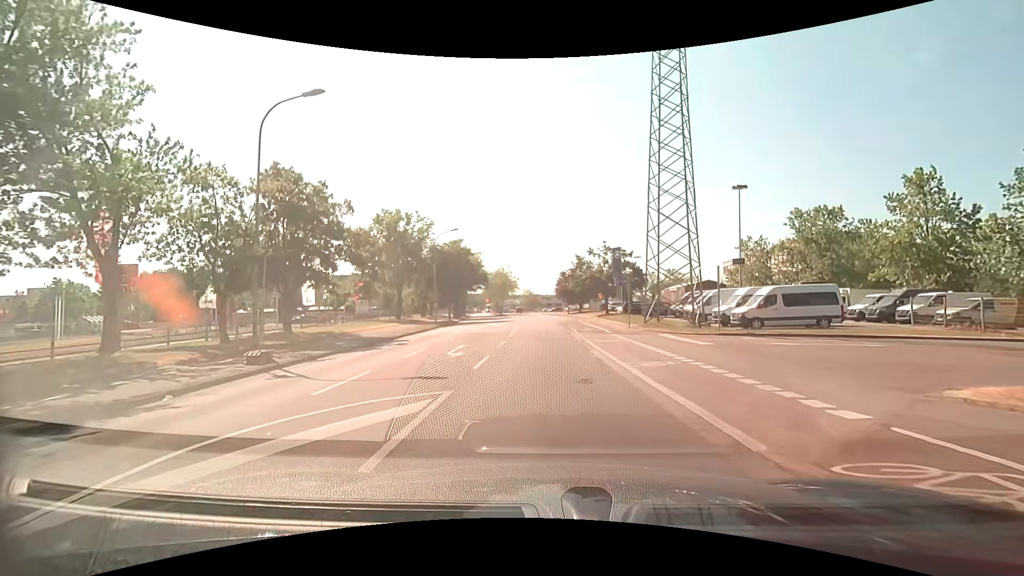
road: tertiary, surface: asphalt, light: Day
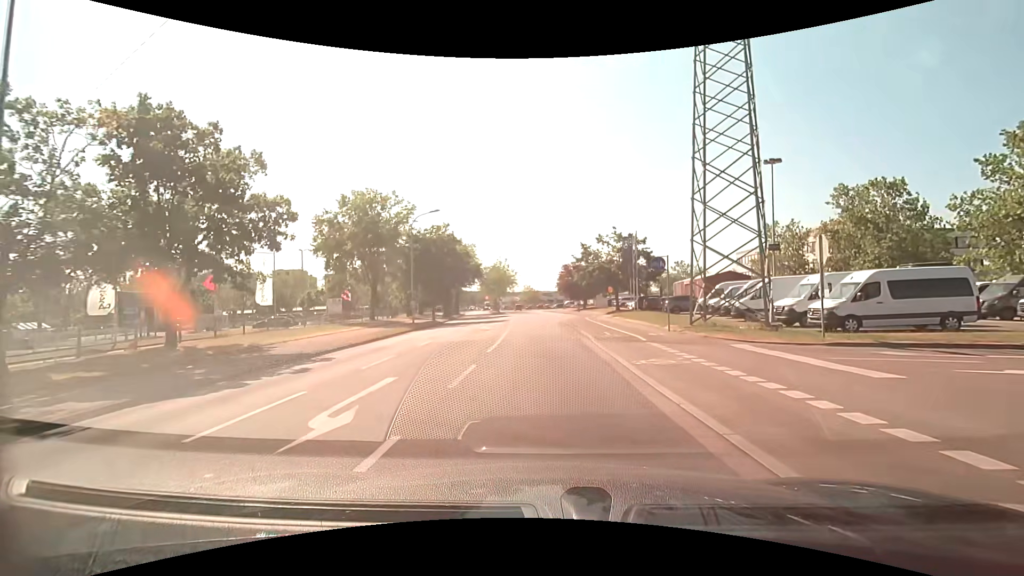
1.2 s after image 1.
(-0.1, +9.0) m; 0°
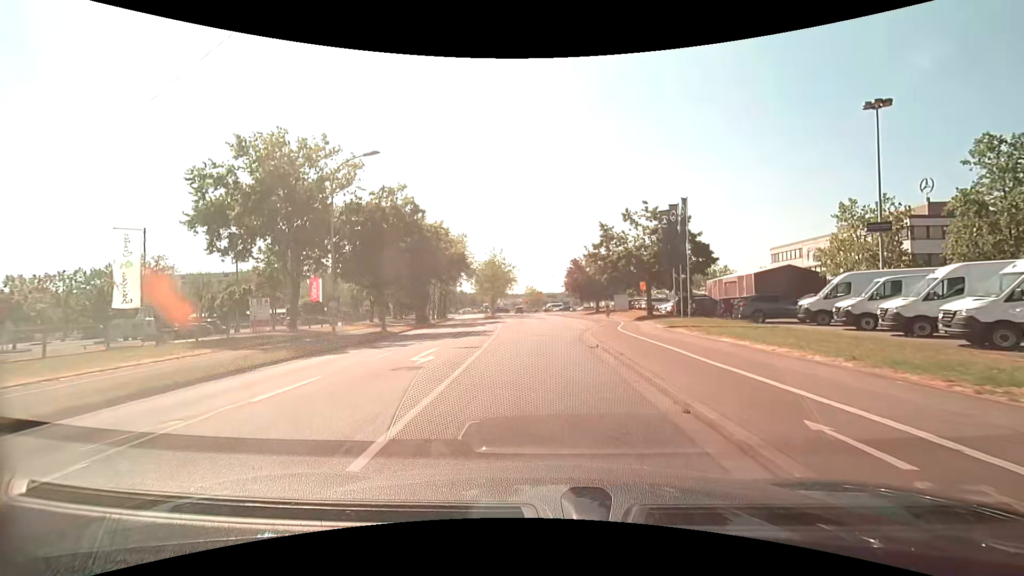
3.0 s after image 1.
(-0.2, +16.1) m; -1°
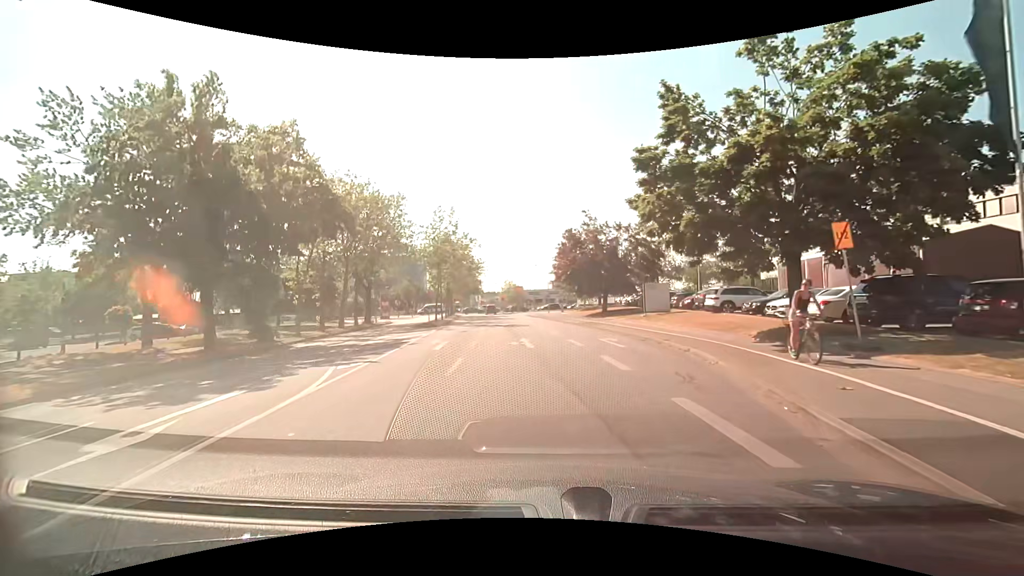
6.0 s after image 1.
(+0.2, +27.5) m; +2°
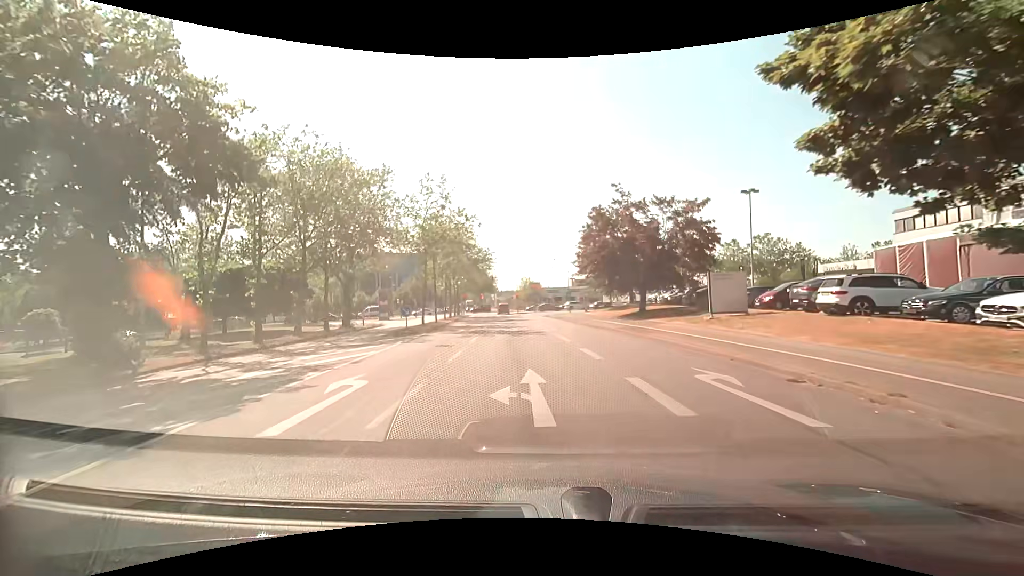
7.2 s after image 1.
(-0.2, +10.2) m; -2°
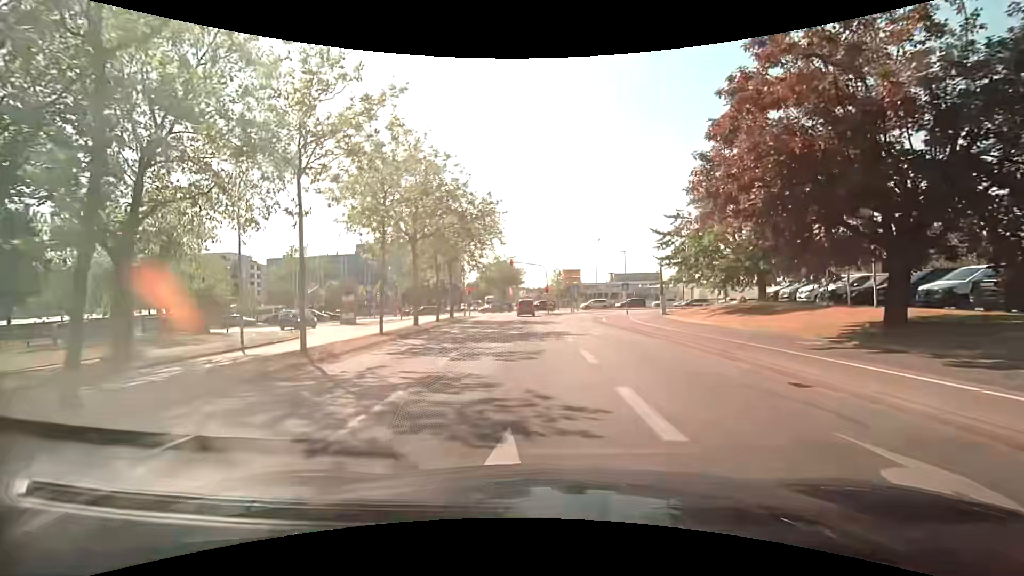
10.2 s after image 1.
(-1.0, +24.9) m; -4°
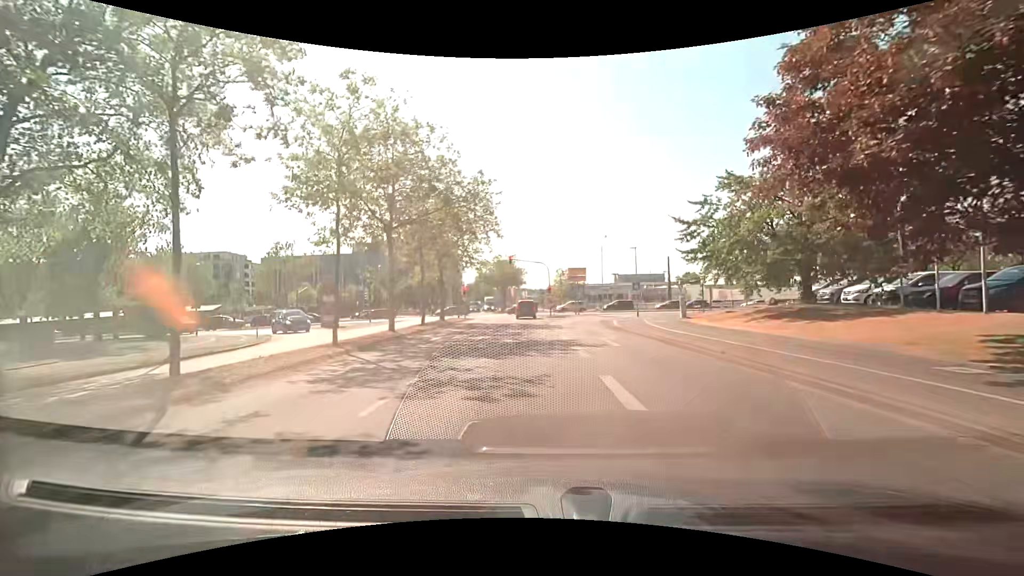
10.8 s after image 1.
(0.0, +4.6) m; 0°
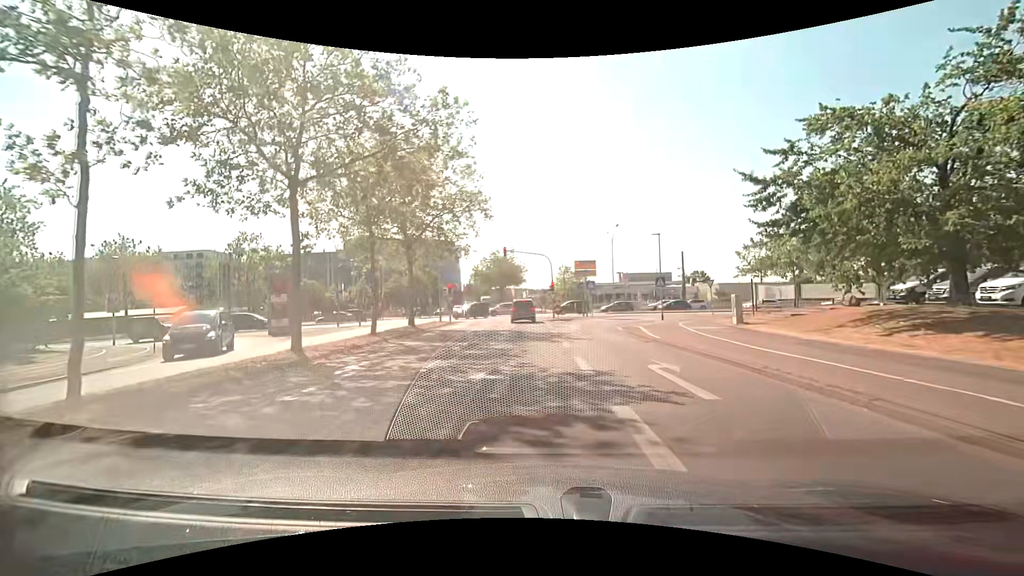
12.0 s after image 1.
(-0.1, +8.6) m; -1°
(0, +10) (-1, +20) (-1, +30) (-2, +40) (-2, +50) (-2, +60) (-2, +70) (-3, +80) (-3, +90) (-3, +100) m
